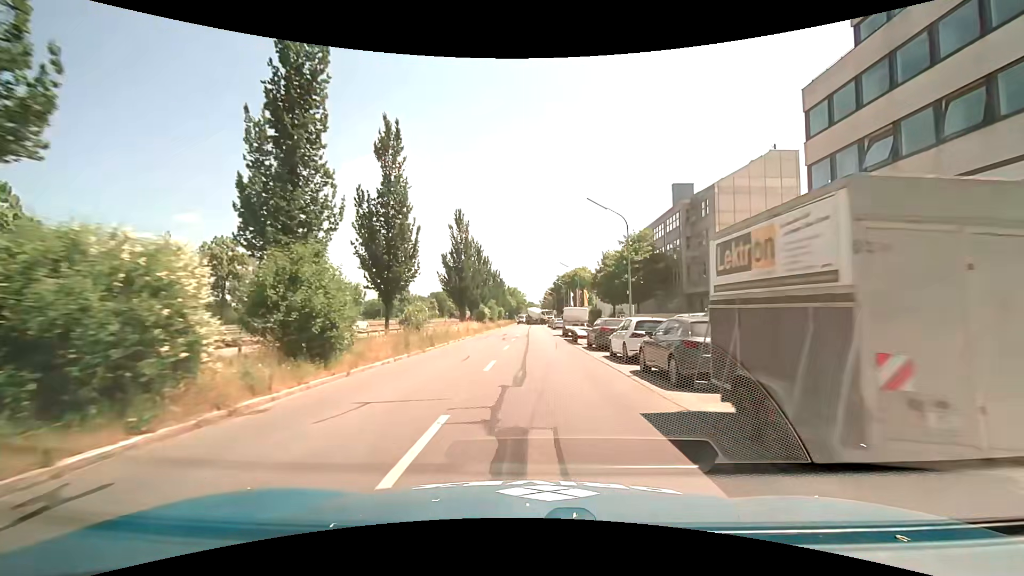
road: tertiary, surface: asphalt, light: Day
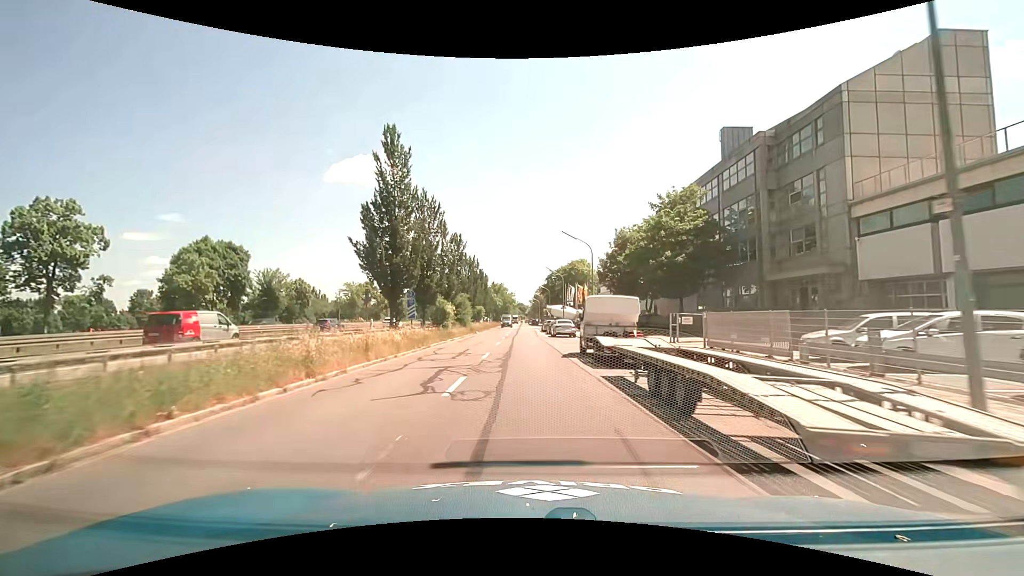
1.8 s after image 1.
(+0.3, +22.3) m; +1°
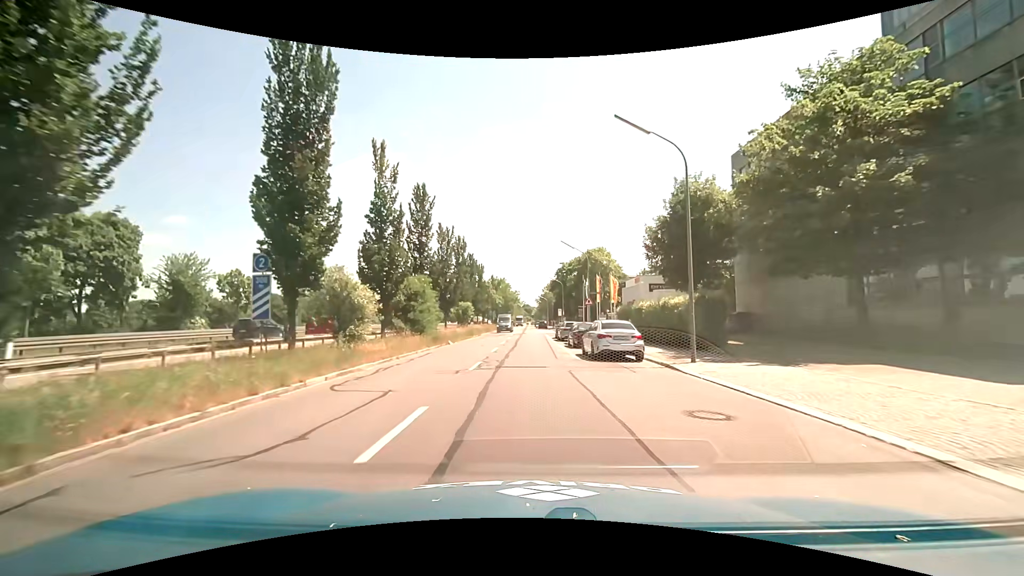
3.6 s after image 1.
(0.0, +22.2) m; 0°
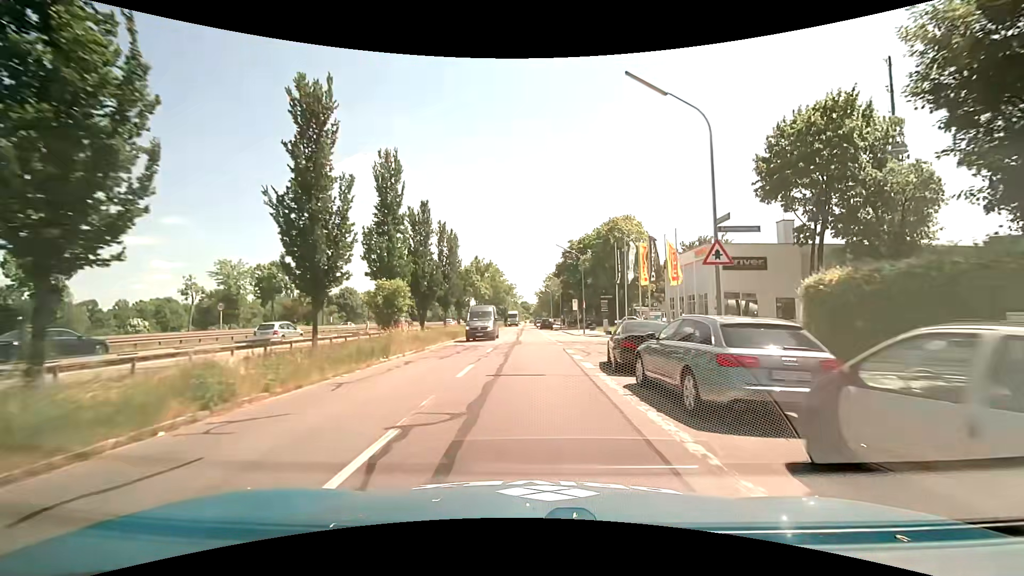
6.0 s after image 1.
(-0.3, +29.0) m; 0°
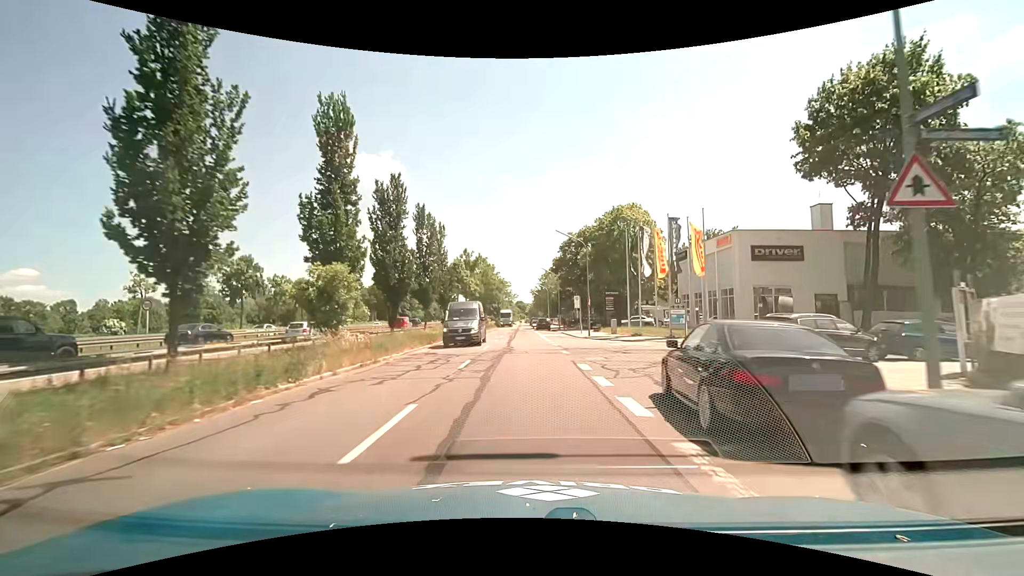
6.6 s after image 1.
(0.0, +7.2) m; 0°
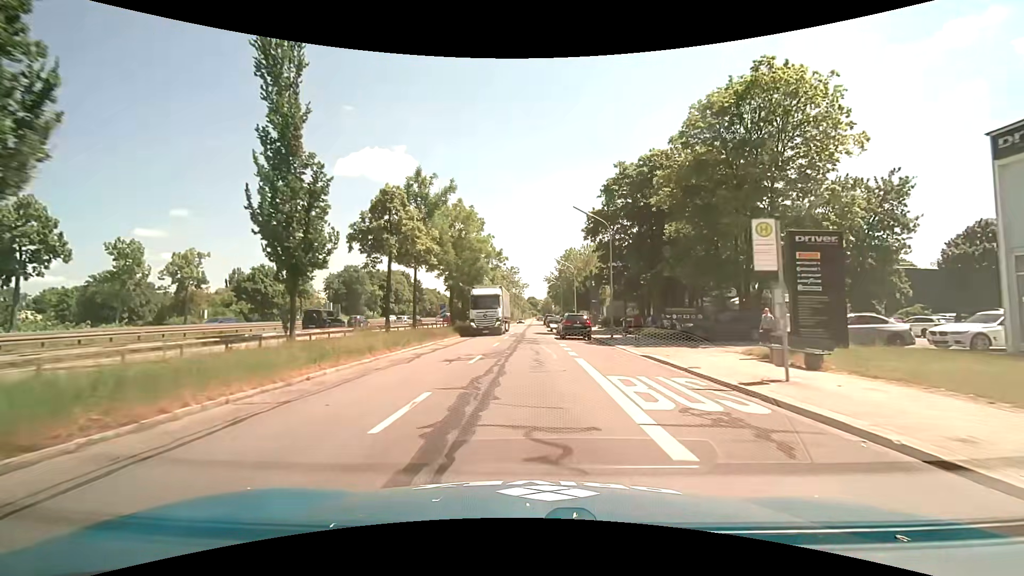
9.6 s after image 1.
(+0.1, +35.3) m; -1°
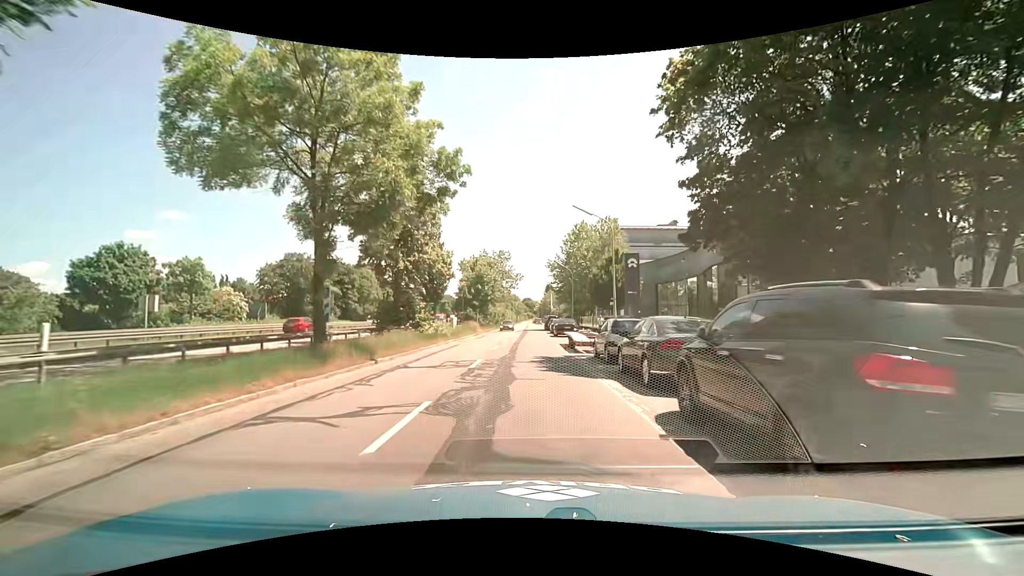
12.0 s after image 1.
(+0.1, +28.2) m; +1°
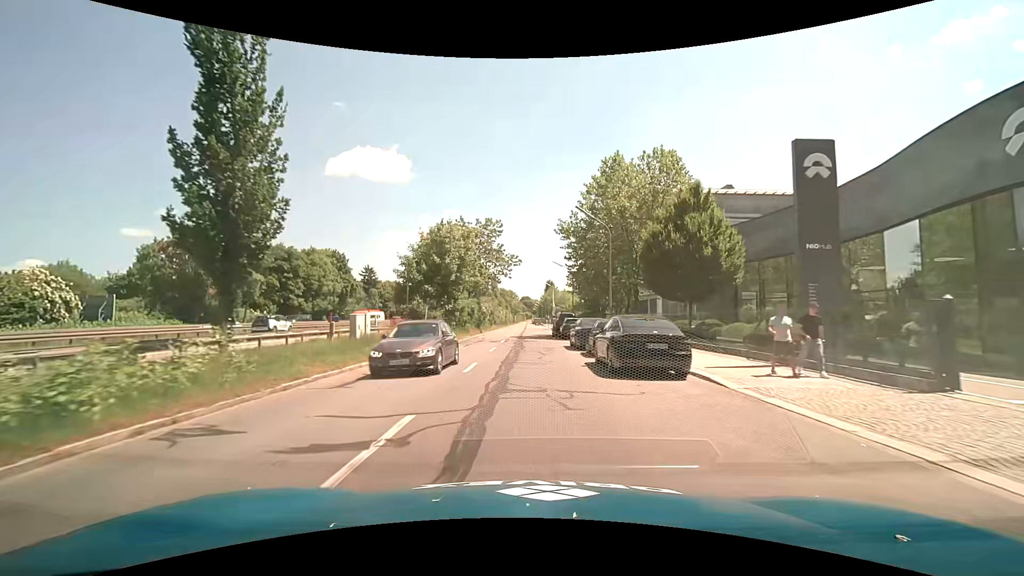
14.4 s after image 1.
(0.0, +28.3) m; +1°
(0, +10) (0, +20) (0, +30) (0, +40) (0, +50) (-1, +60) (-1, +70) (-1, +80) (-1, +90) (-1, +100) m
